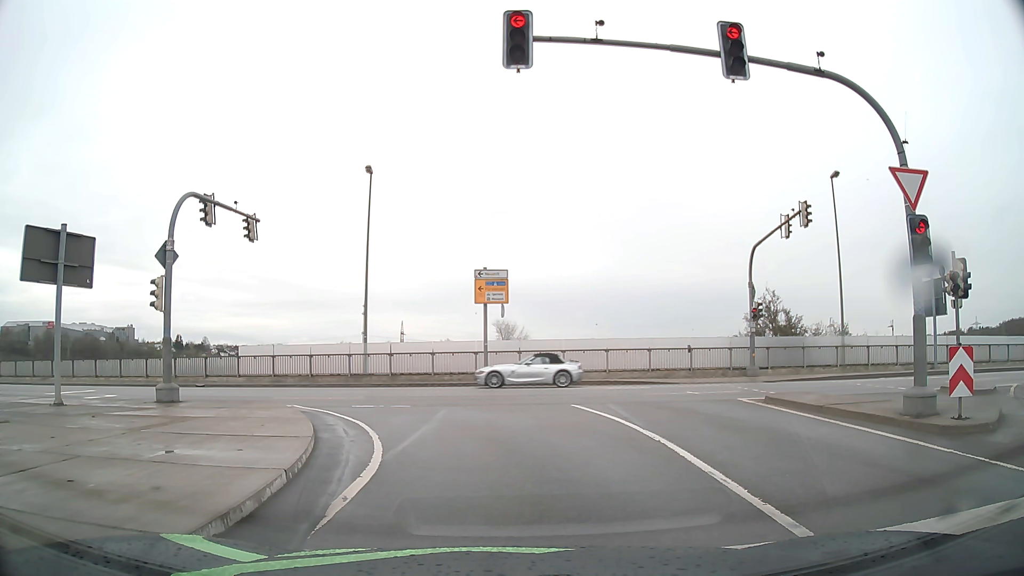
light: Day
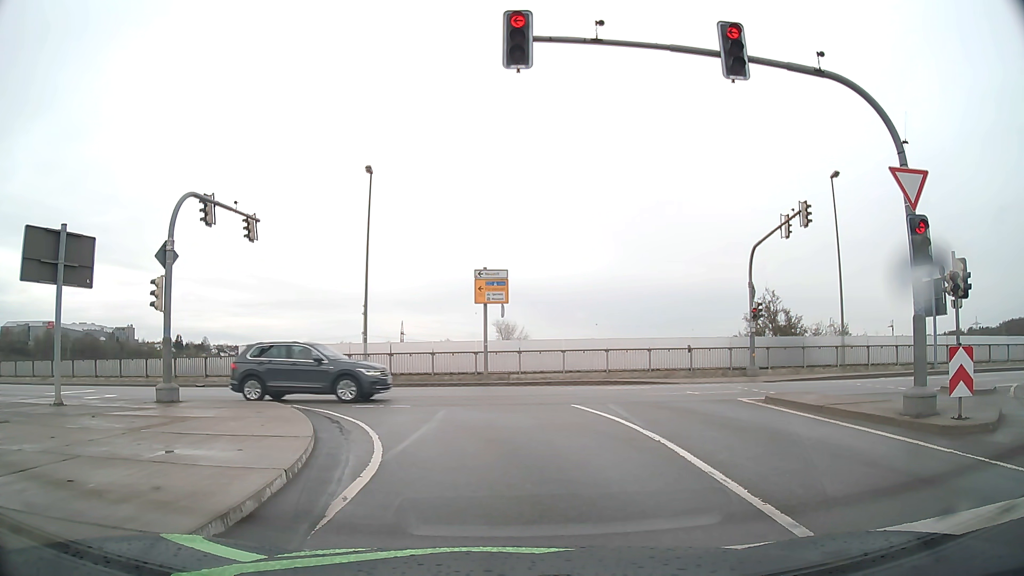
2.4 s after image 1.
(0.0, 0.0) m; 0°
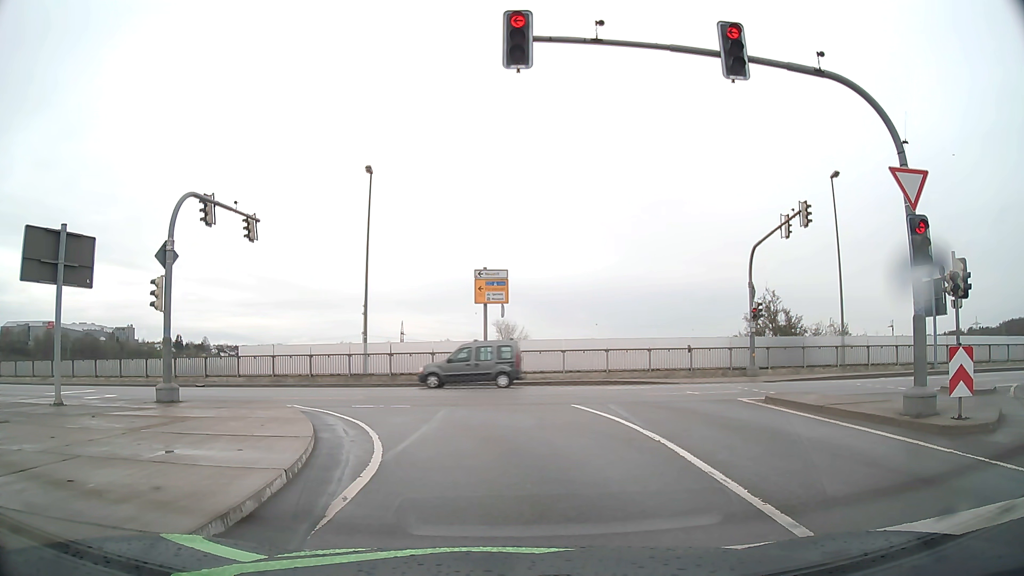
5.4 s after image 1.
(0.0, 0.0) m; 0°
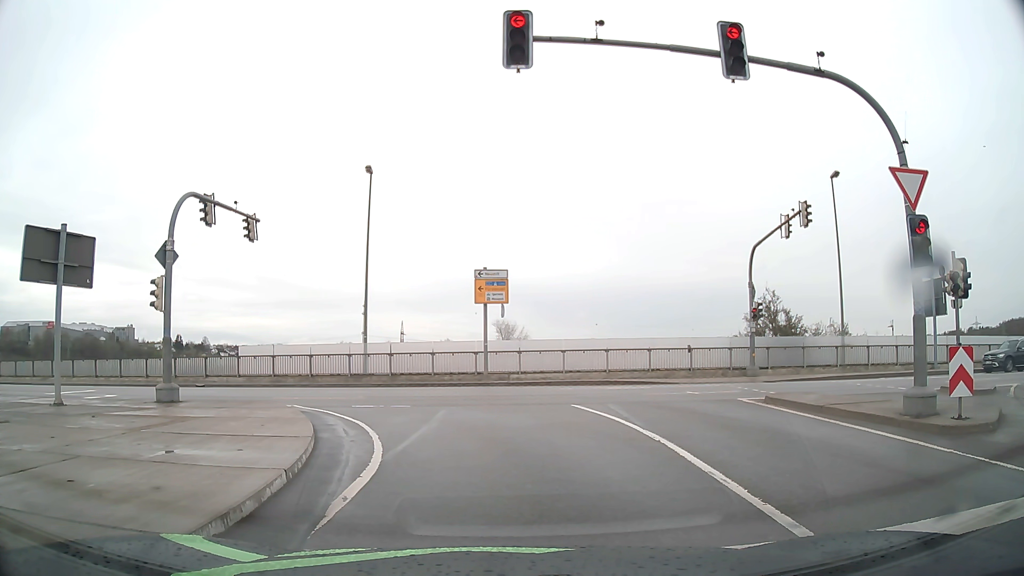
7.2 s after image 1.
(0.0, 0.0) m; 0°
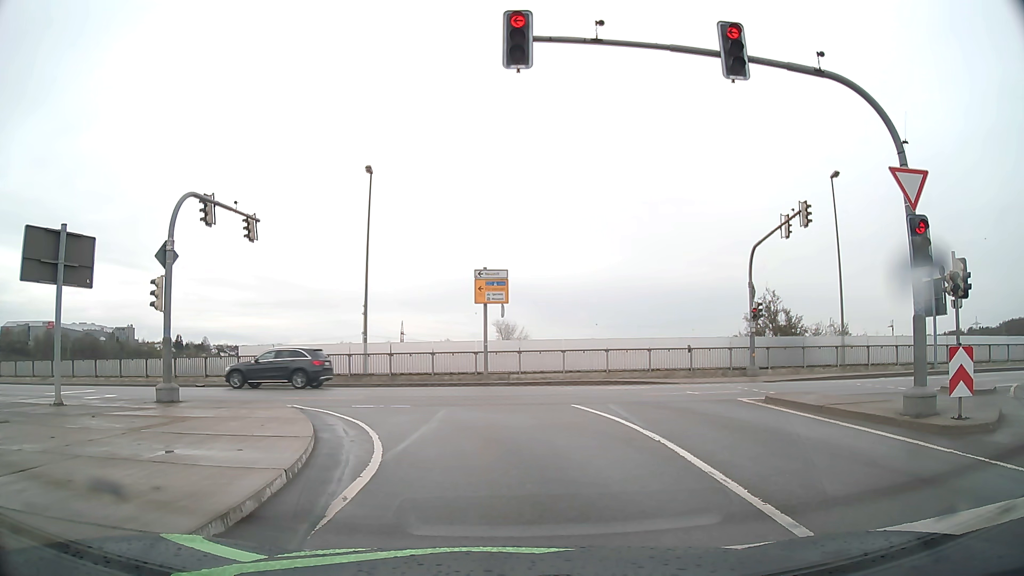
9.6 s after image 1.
(0.0, 0.0) m; 0°
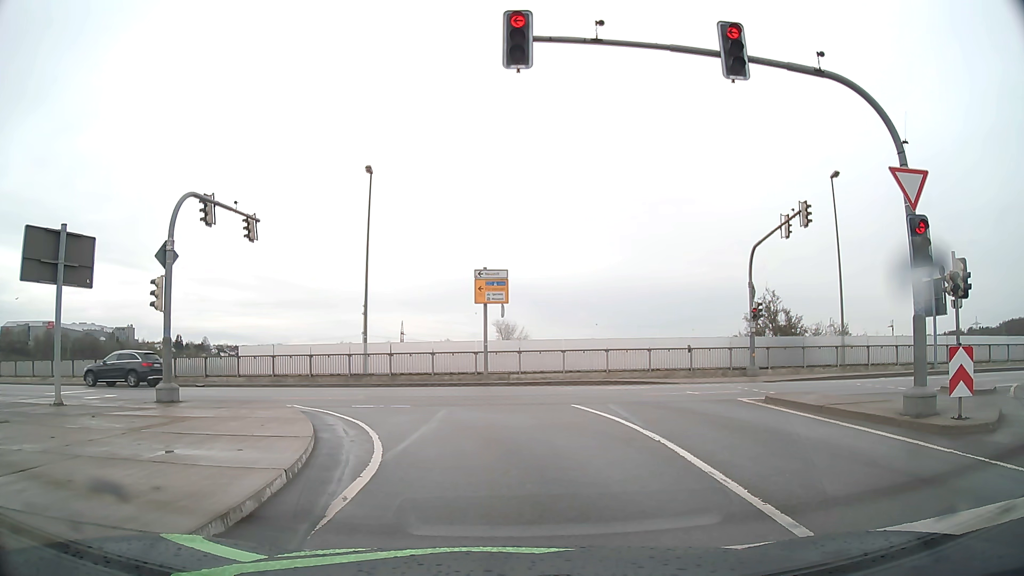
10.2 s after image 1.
(0.0, 0.0) m; 0°
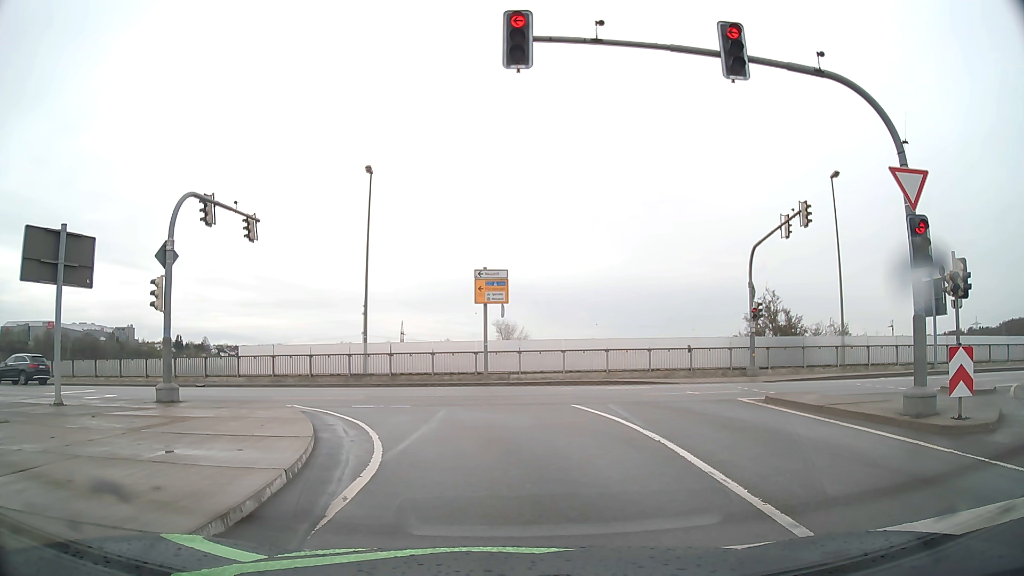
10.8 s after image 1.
(0.0, 0.0) m; 0°
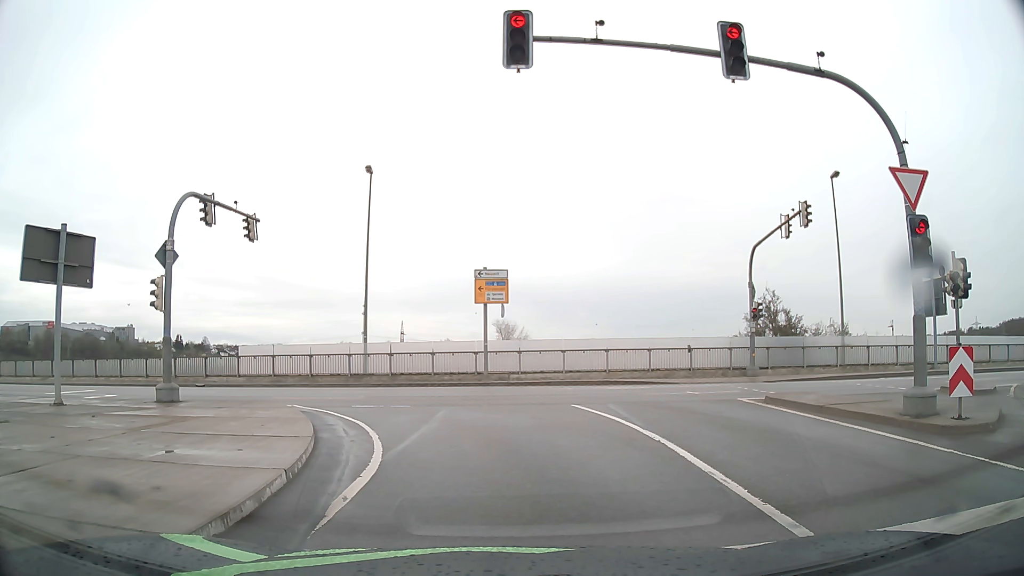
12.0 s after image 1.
(0.0, 0.0) m; 0°
(0, +10) (-4, +19) (-11, +26) (-21, +28) (-31, +29) (-41, +30) (-51, +31) (-61, +33) (-71, +35) (-81, +36) m
